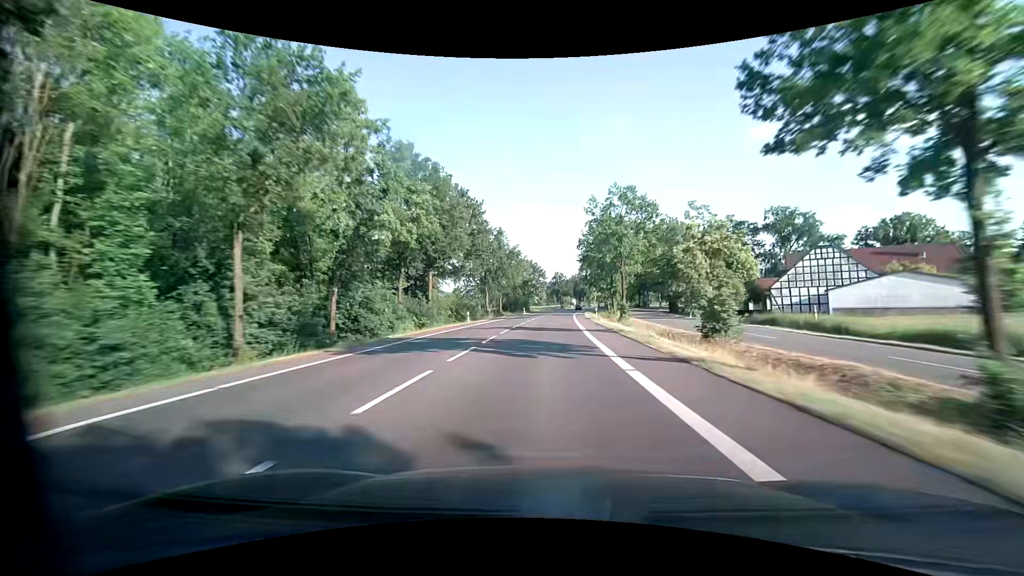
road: primary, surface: asphalt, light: Day
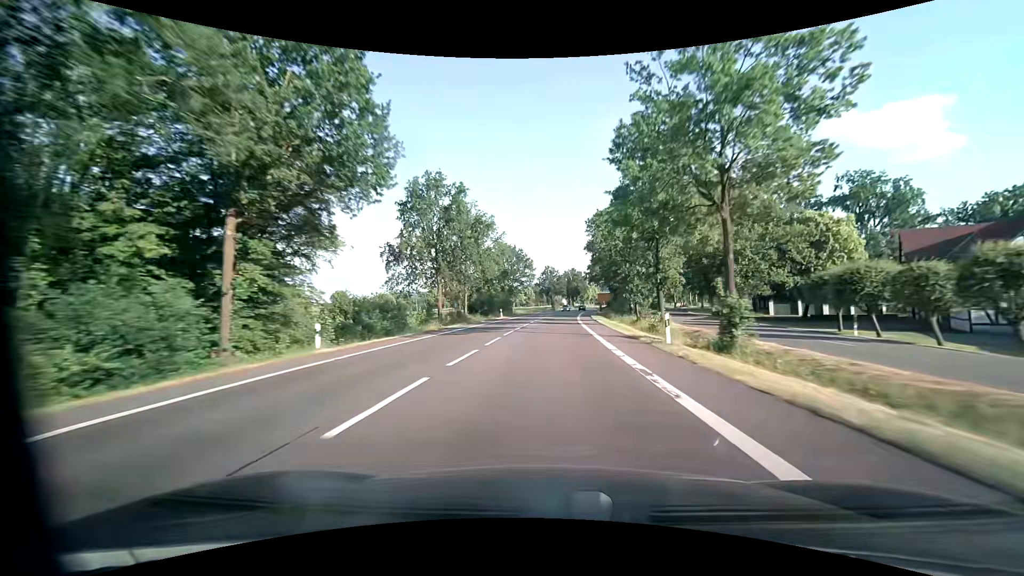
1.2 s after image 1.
(+0.4, +31.1) m; +1°
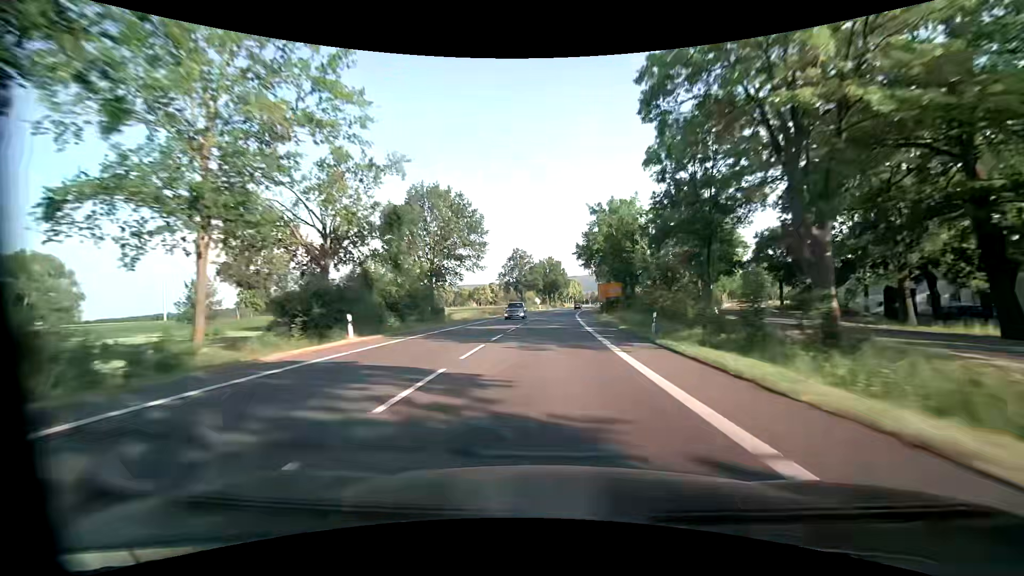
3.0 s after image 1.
(+1.1, +46.7) m; +3°
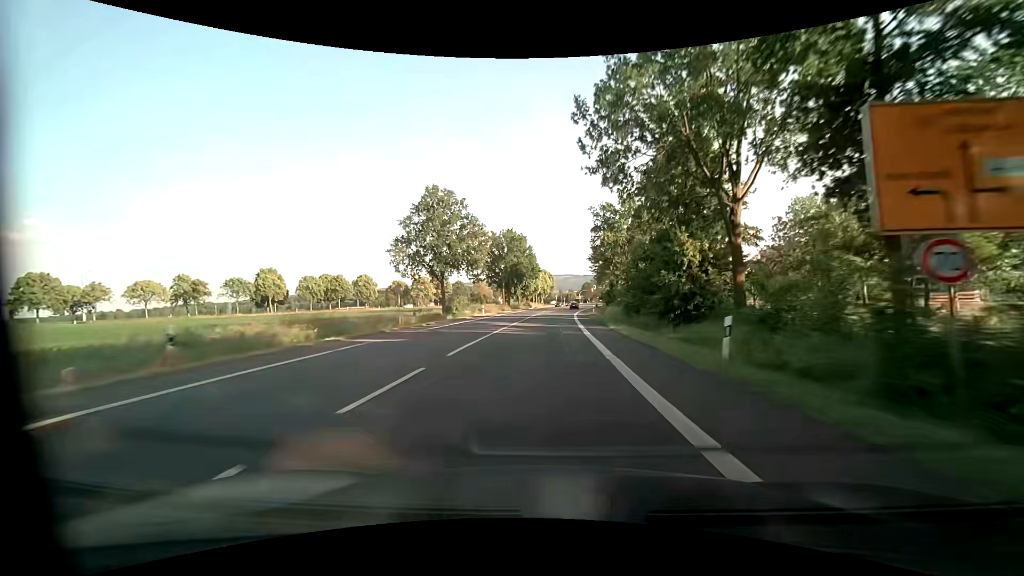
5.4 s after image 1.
(+2.2, +59.5) m; +4°
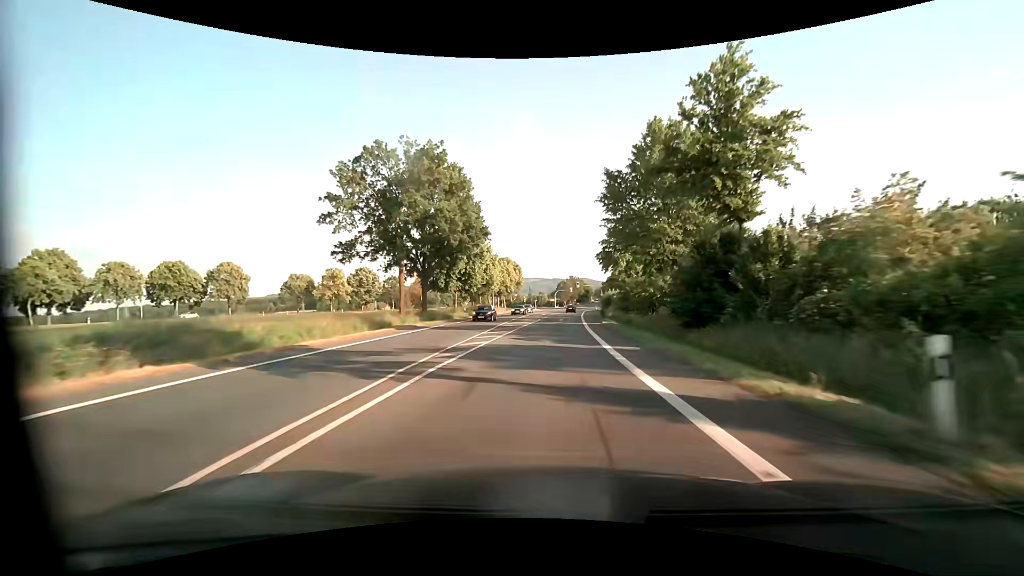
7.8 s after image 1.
(+1.4, +54.1) m; +4°
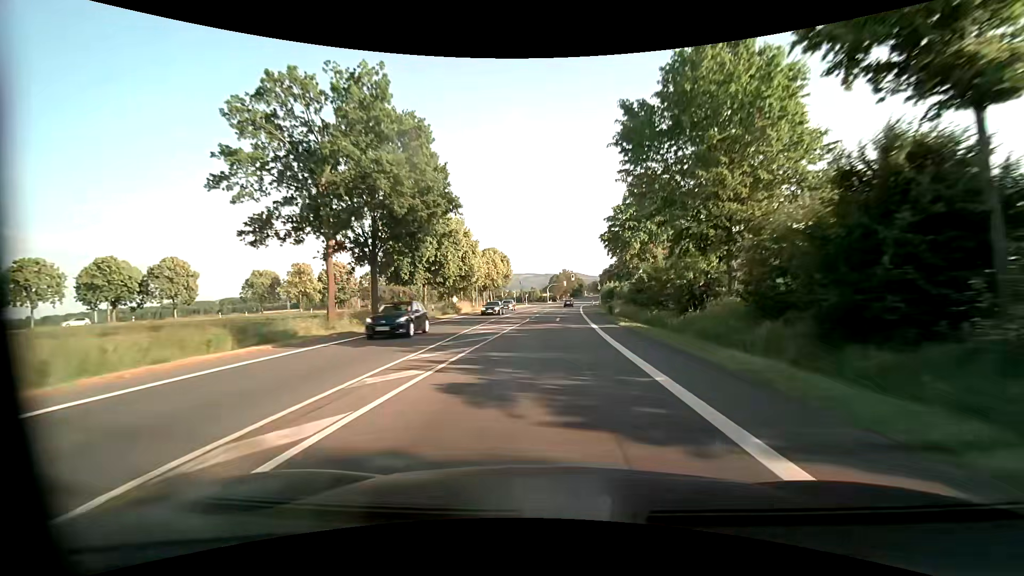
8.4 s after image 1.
(+0.1, +12.6) m; +1°
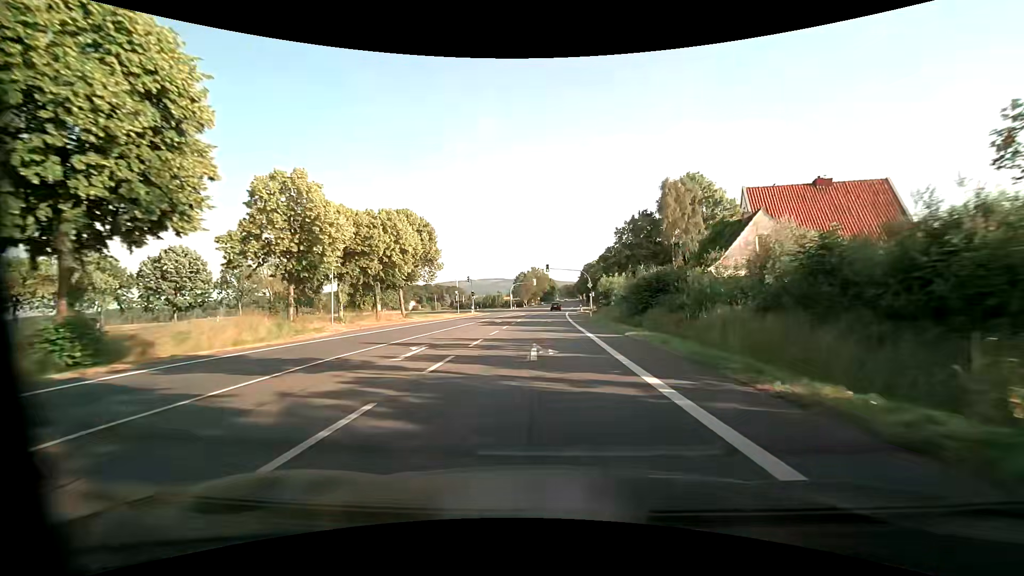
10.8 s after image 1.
(+1.6, +46.4) m; +4°
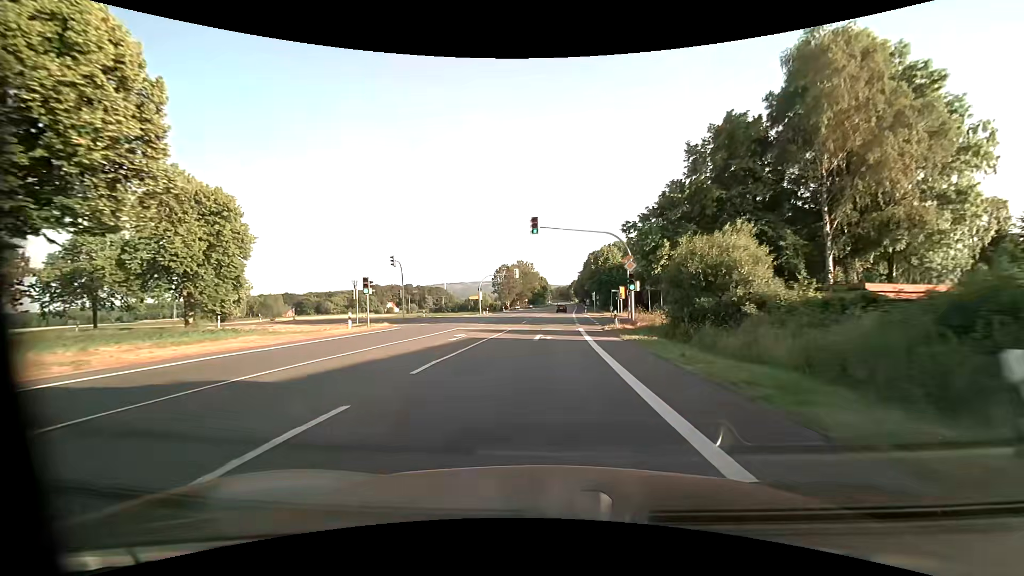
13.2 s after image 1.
(+0.5, +42.1) m; +1°
(0, +10) (0, +20) (0, +30) (+1, +40) (+1, +50) (+2, +60) (+2, +70) (+3, +80) (+3, +90) (+4, +100) m
